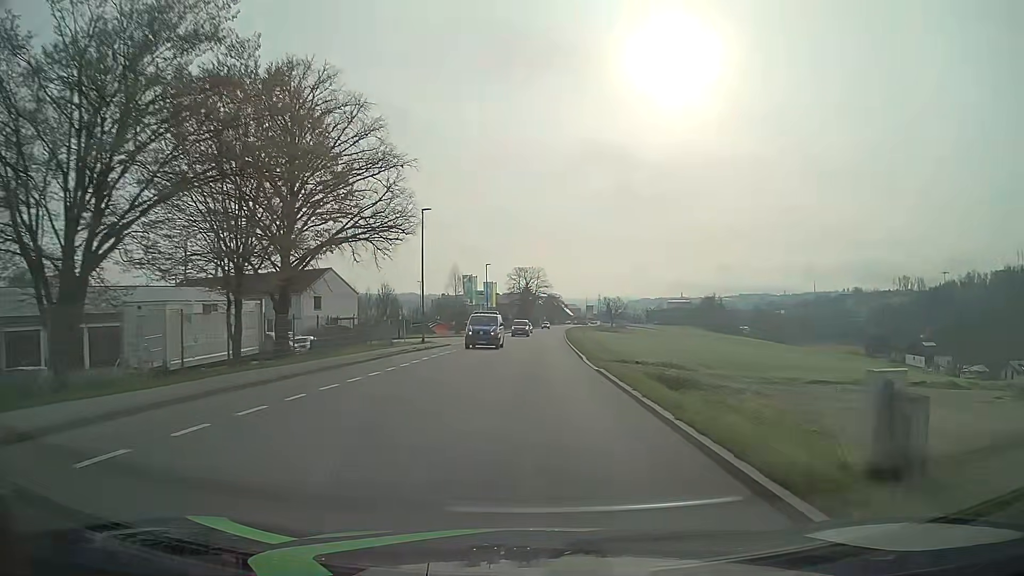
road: tertiary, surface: asphalt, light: Day
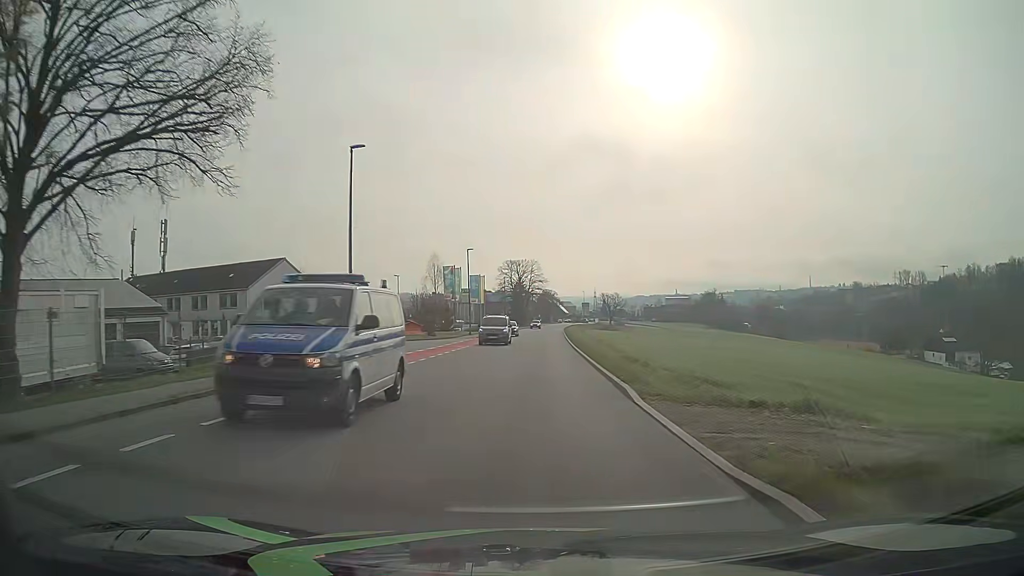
(+0.2, +15.0) m; +1°
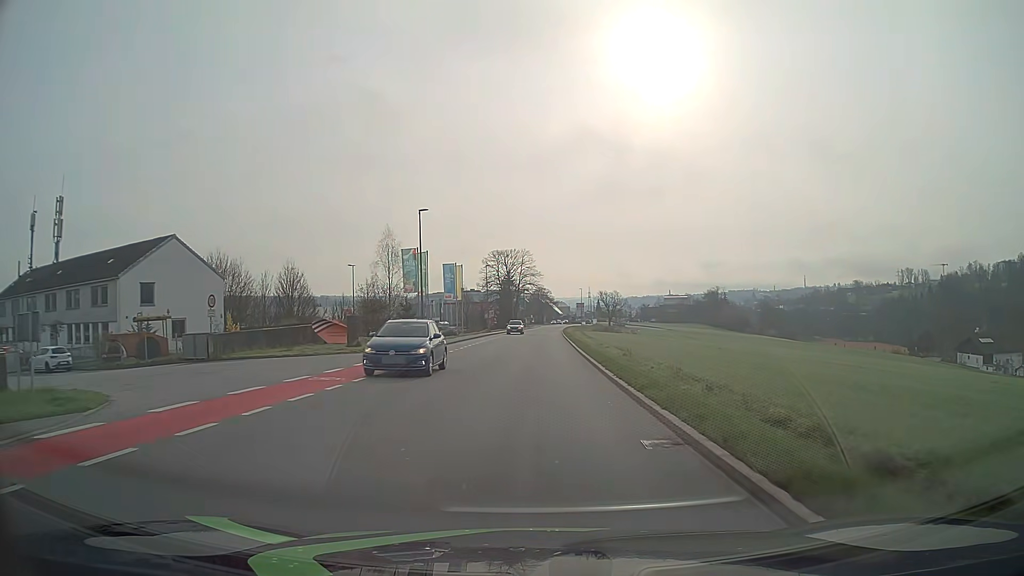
(+0.1, +23.1) m; 0°
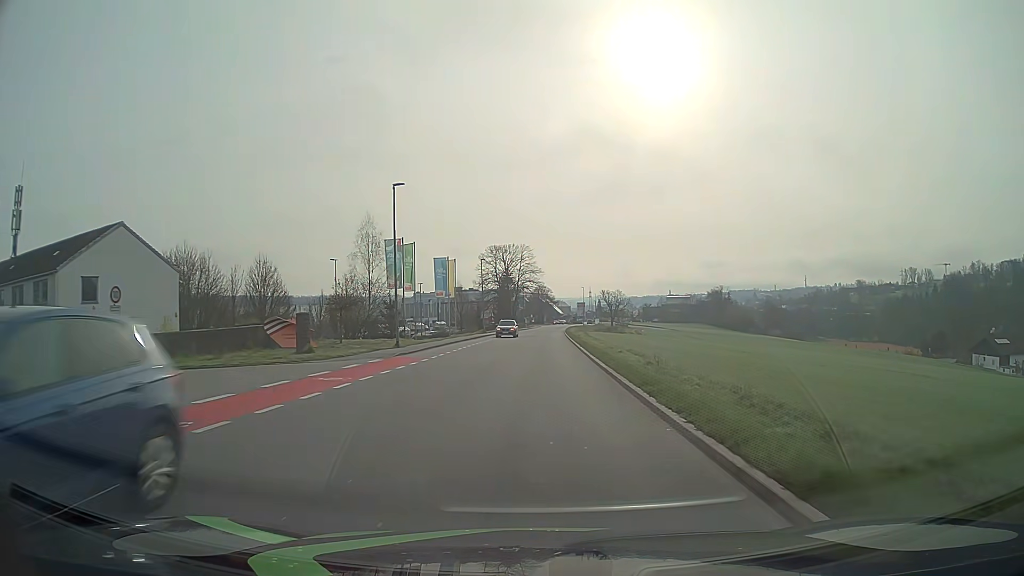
(0.0, +7.8) m; 0°
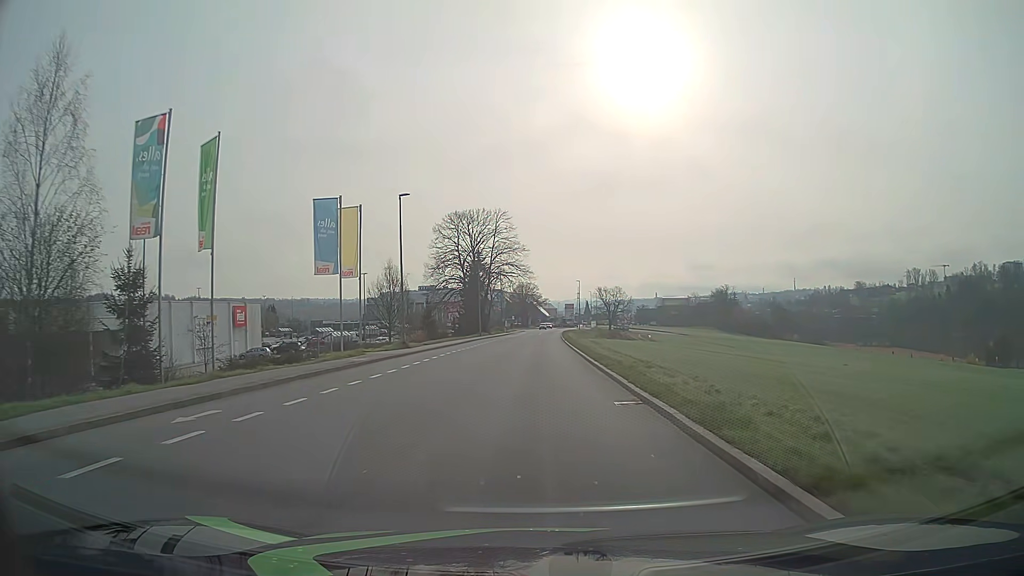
(+0.3, +38.9) m; +1°
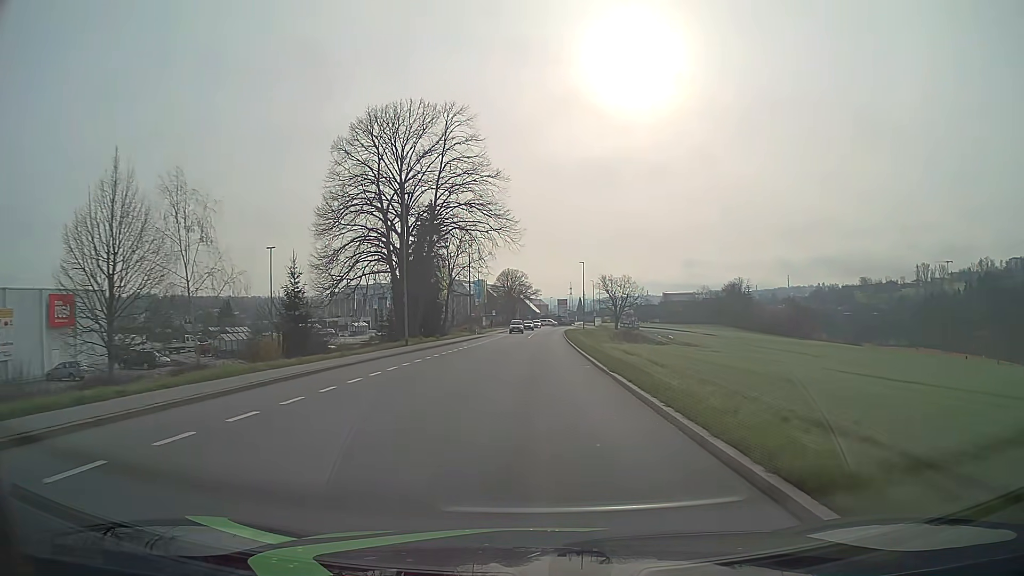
(+0.3, +38.4) m; +1°
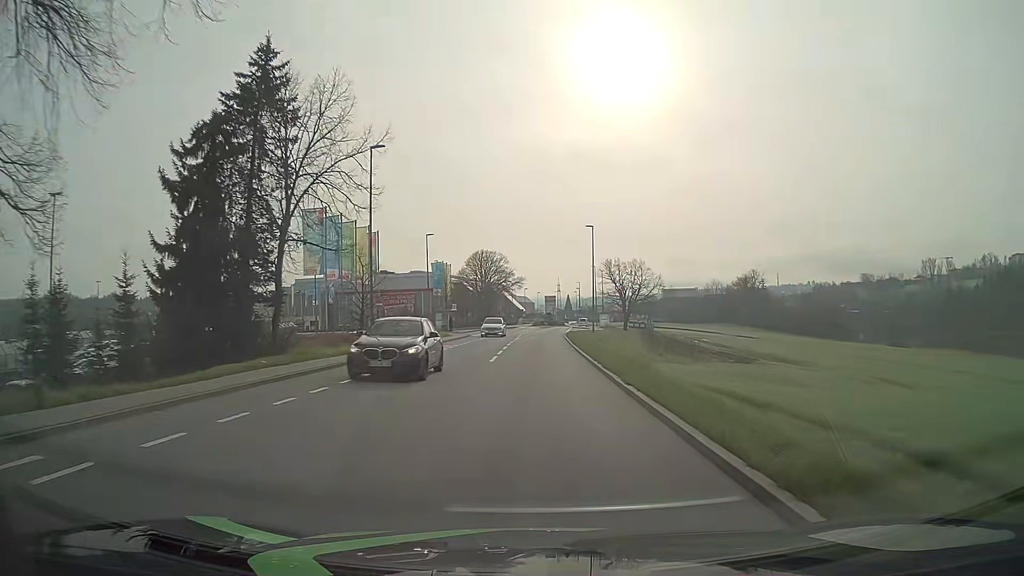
(+0.4, +38.3) m; +1°
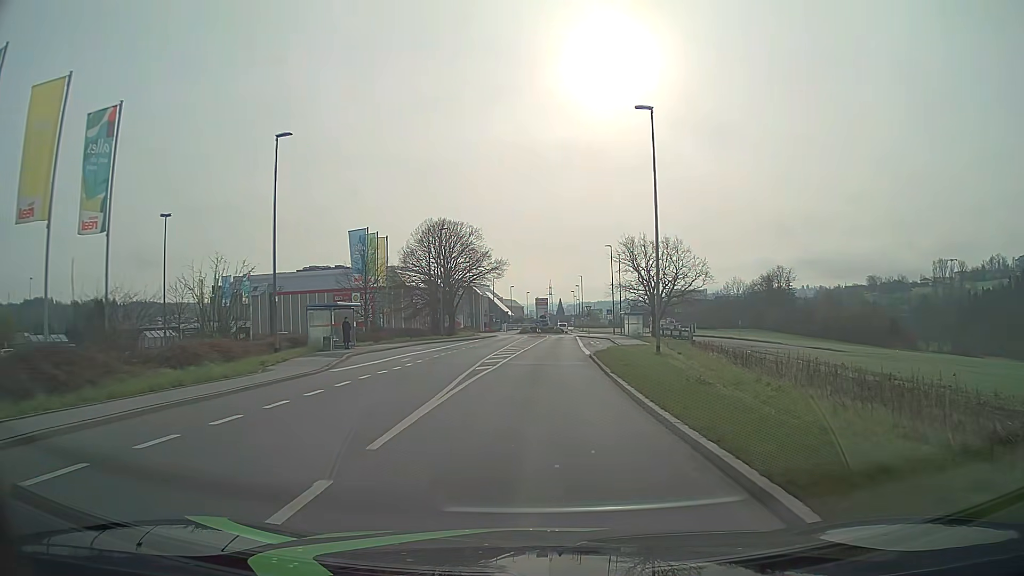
(+0.2, +38.2) m; +1°
(0, +10) (0, +20) (0, +30) (+1, +40) (+1, +50) (+2, +60) (+2, +70) (+3, +80) (+4, +90) (+9, +99) m
